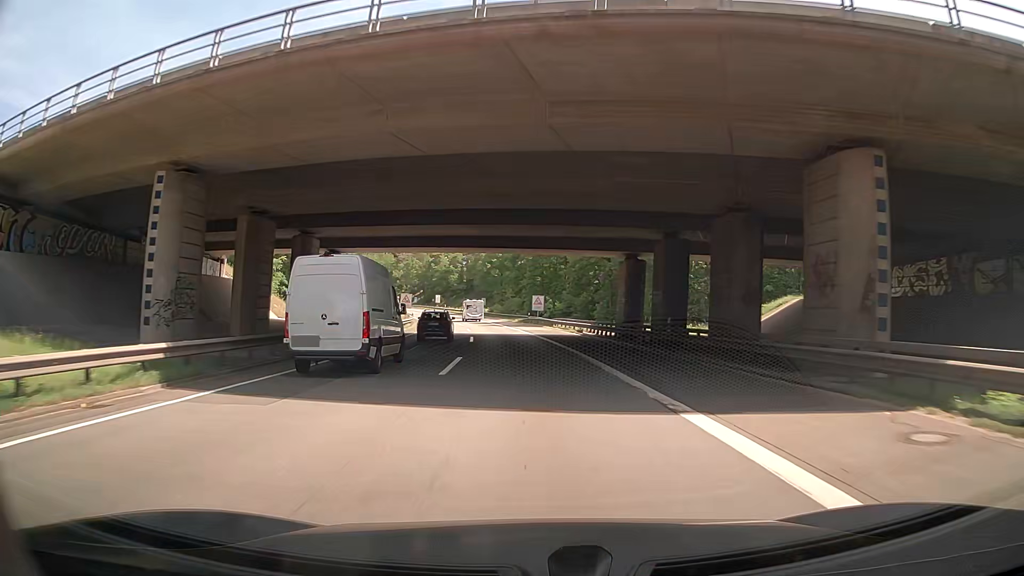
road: motorway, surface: asphalt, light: Day
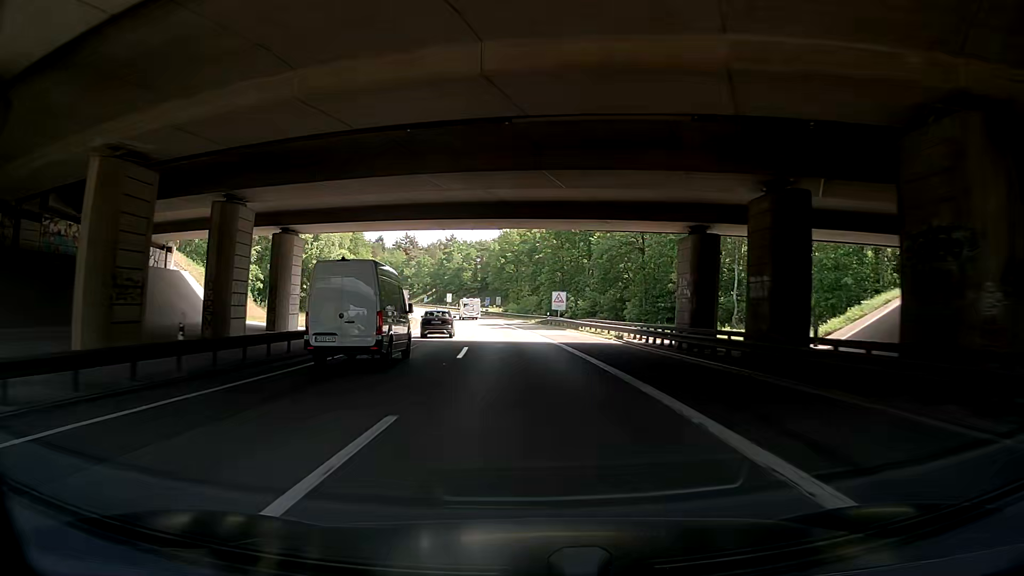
(-0.2, +12.5) m; -1°
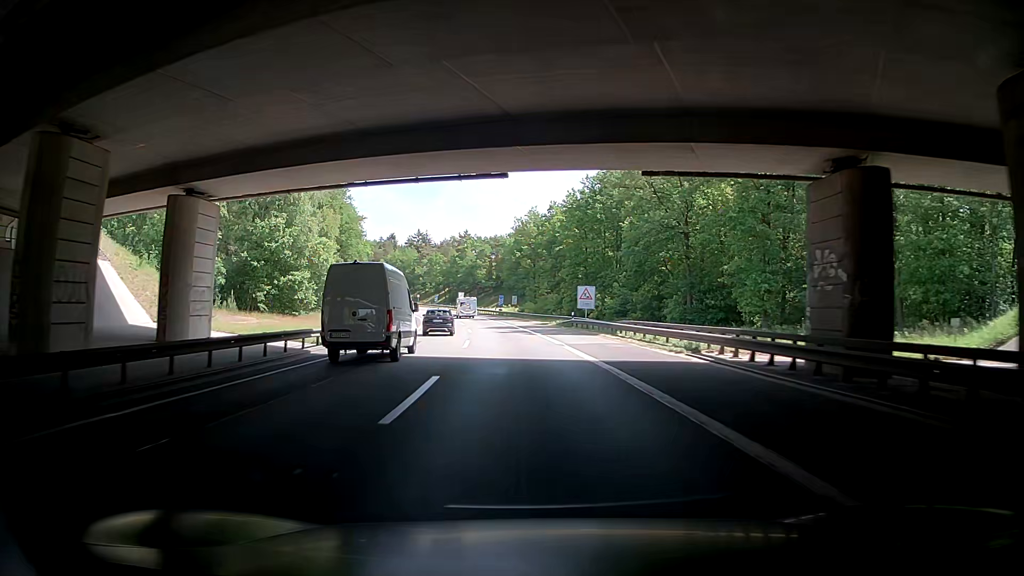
(-0.4, +12.5) m; -4°
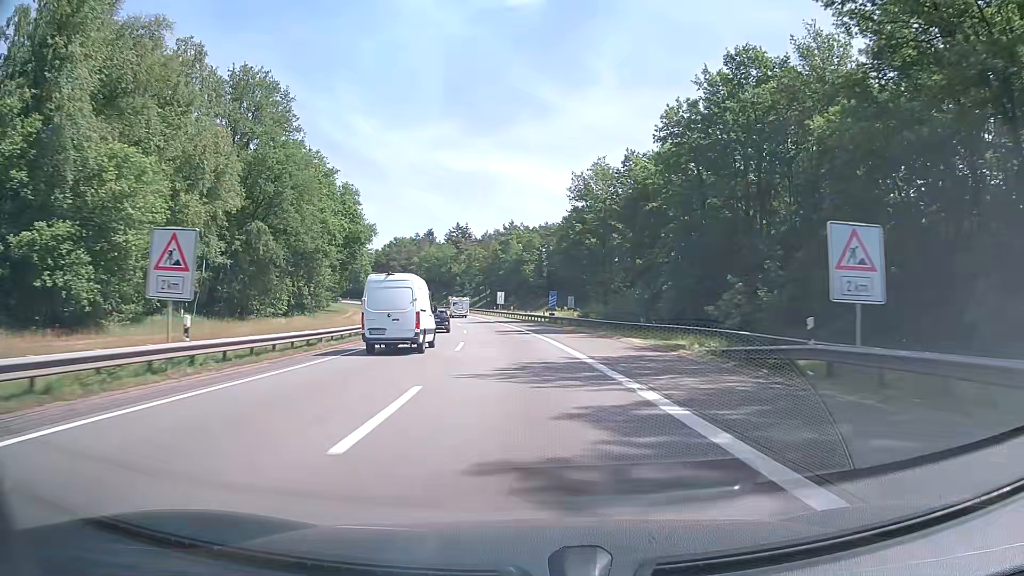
(-2.0, +37.6) m; -3°
